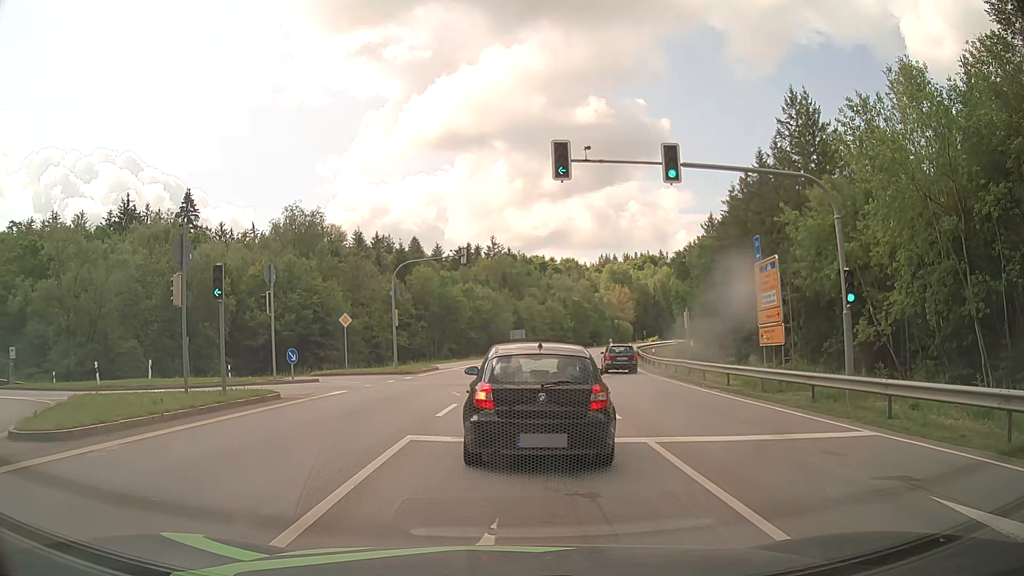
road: secondary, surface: asphalt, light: Day
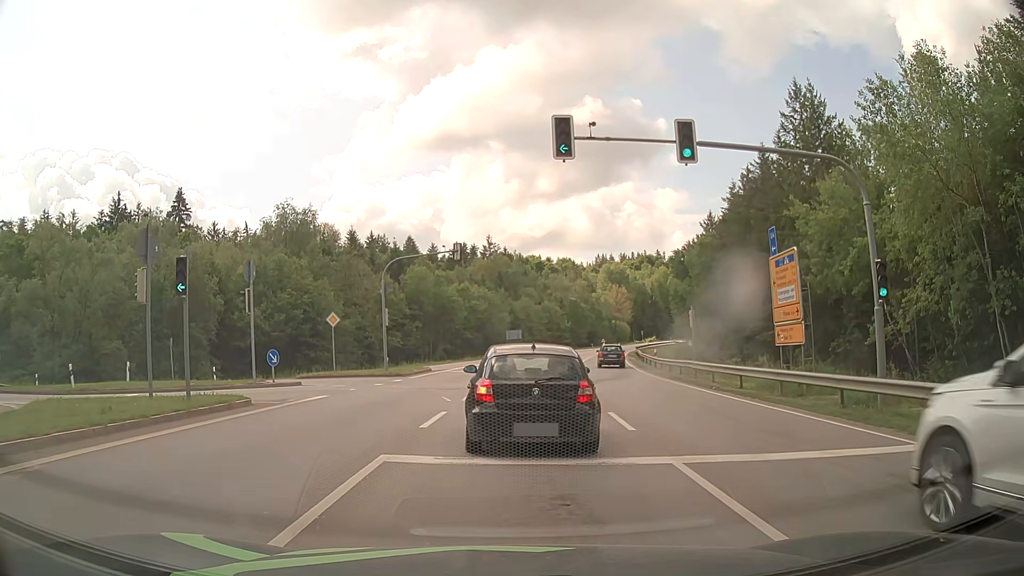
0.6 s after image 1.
(0.0, +2.0) m; +2°
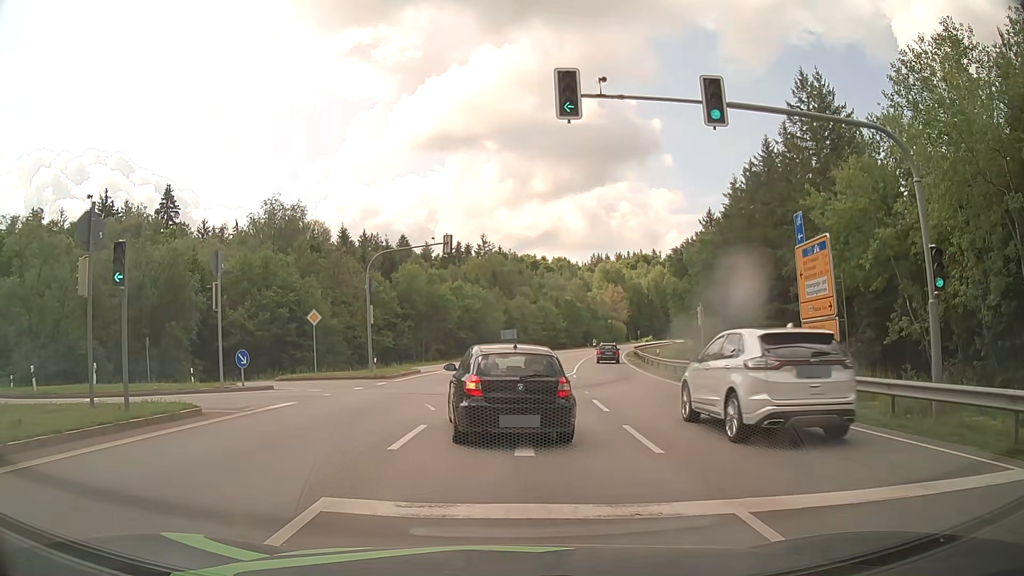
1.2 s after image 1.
(0.0, +2.7) m; 0°
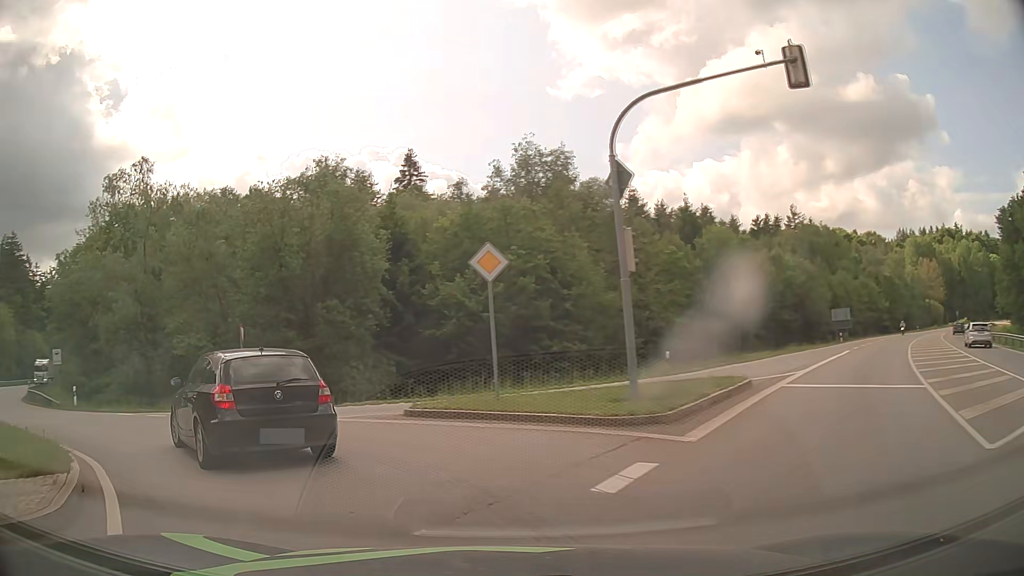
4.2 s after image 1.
(-2.2, +20.0) m; -26°
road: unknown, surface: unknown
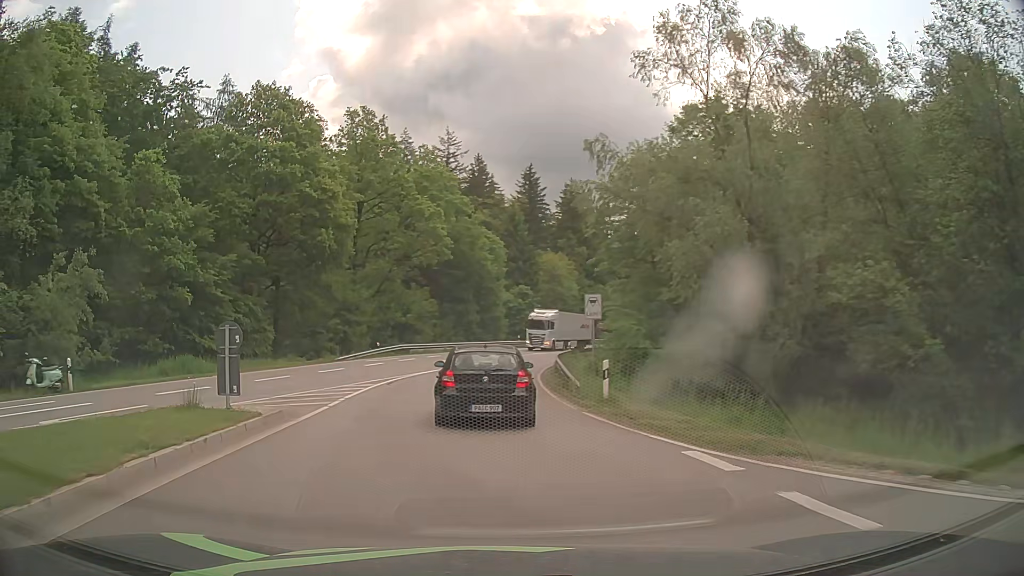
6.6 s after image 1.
(-8.0, +15.0) m; -51°
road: secondary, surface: asphalt
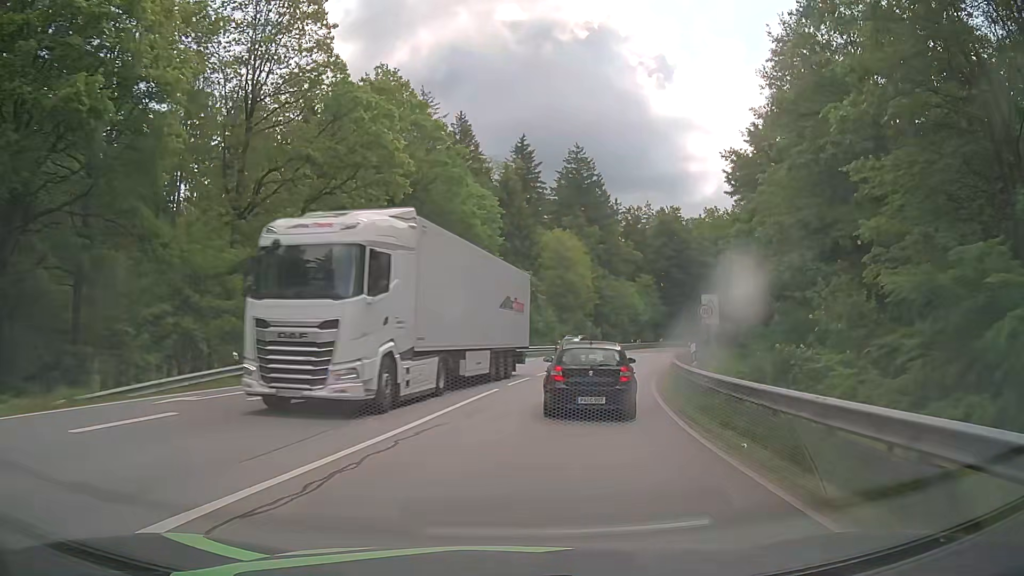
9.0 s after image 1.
(-1.4, +26.7) m; 0°
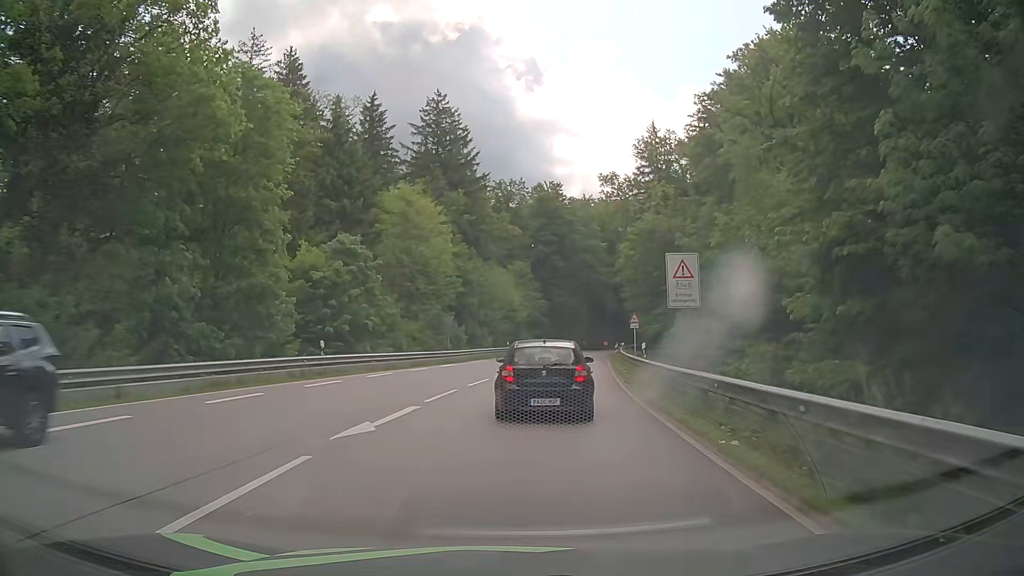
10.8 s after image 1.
(+2.8, +23.2) m; +11°
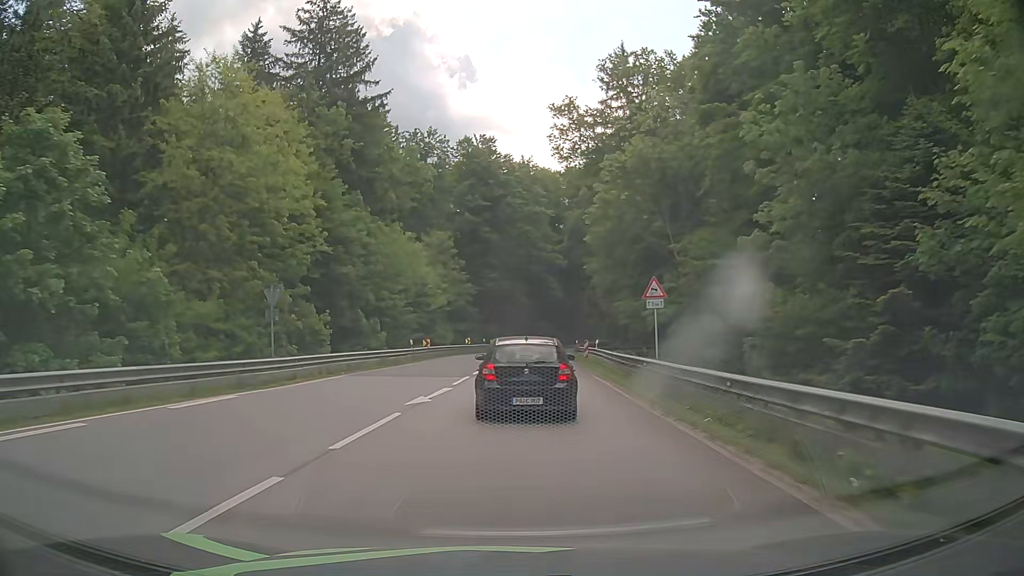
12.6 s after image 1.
(+1.9, +24.9) m; +6°
(0, +10) (0, +20) (+1, +30) (+1, +40) (+2, +50) (+3, +60) (+5, +70) (+7, +79) (+11, +89) (+16, +97) m
